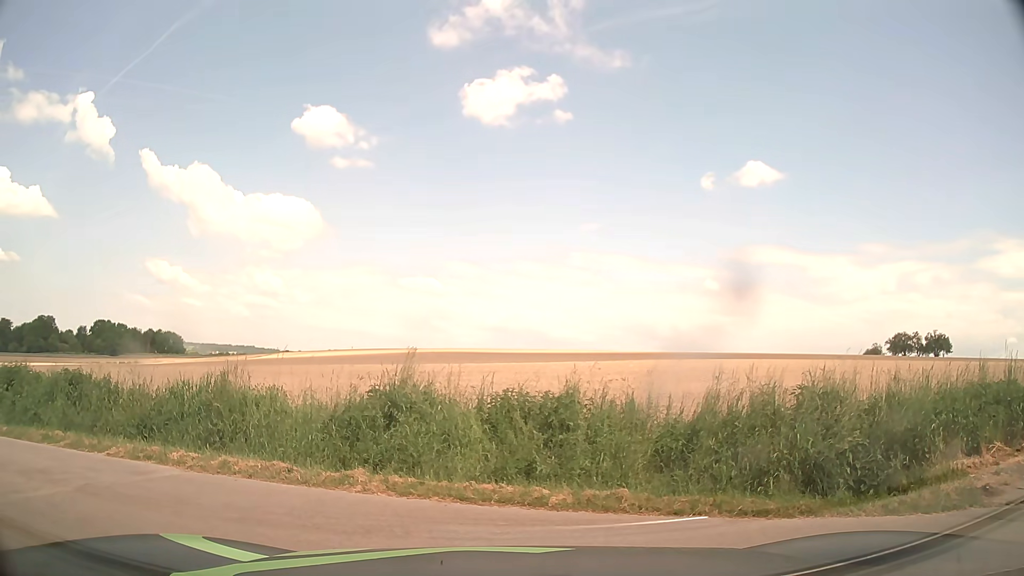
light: Day
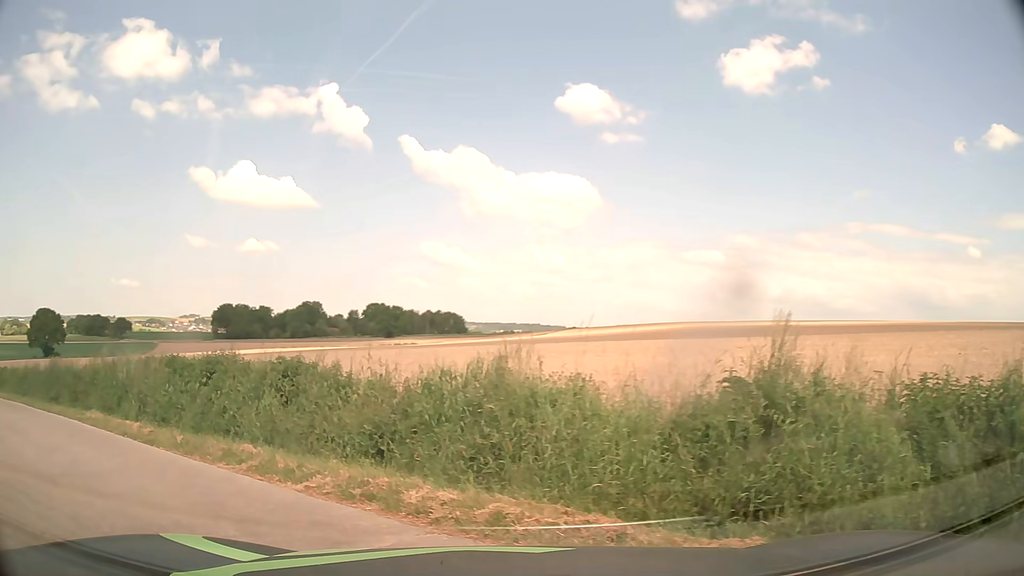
(-0.6, +4.0) m; -23°
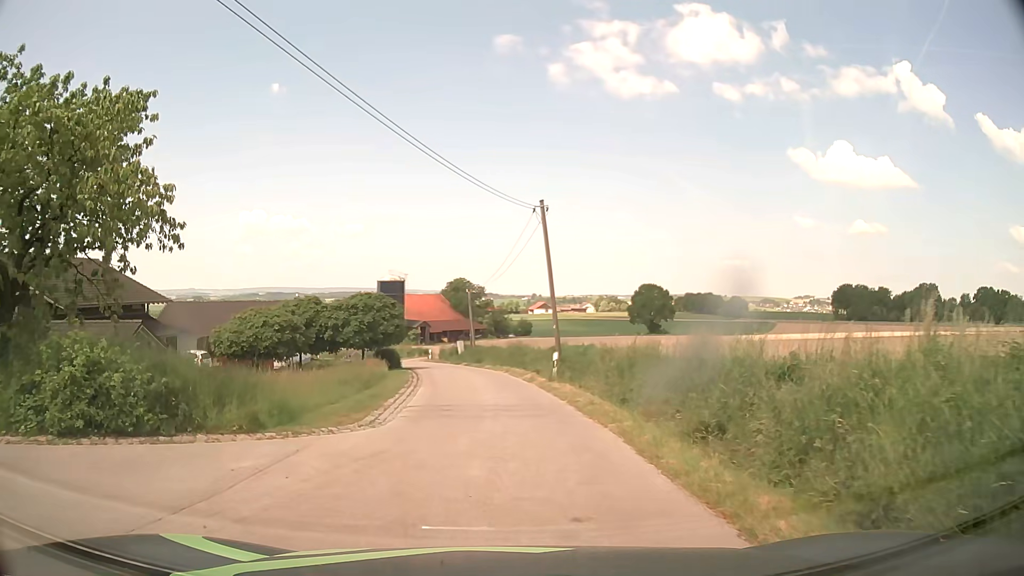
(-8.9, +11.5) m; -54°
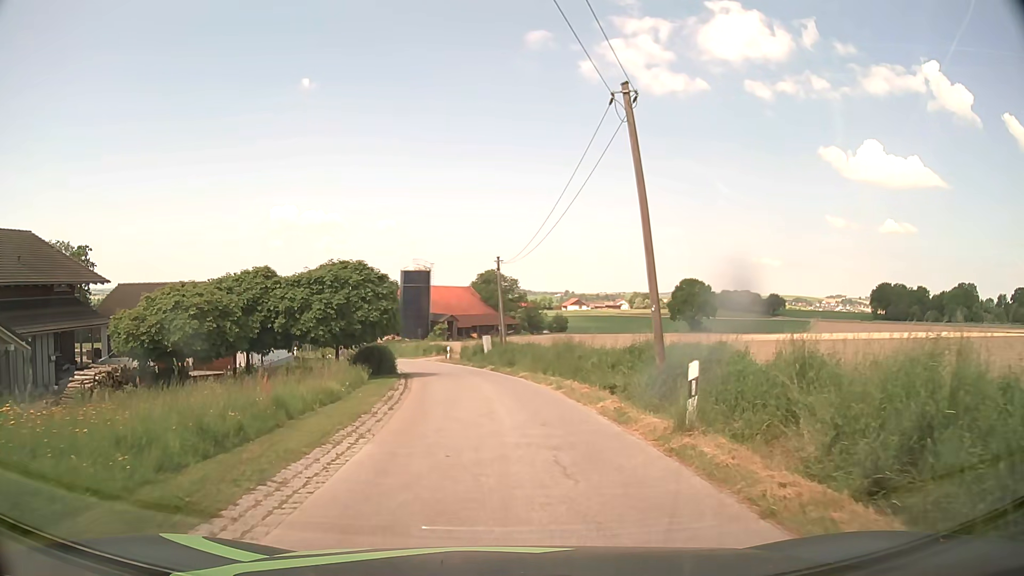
(-0.4, +12.2) m; -4°
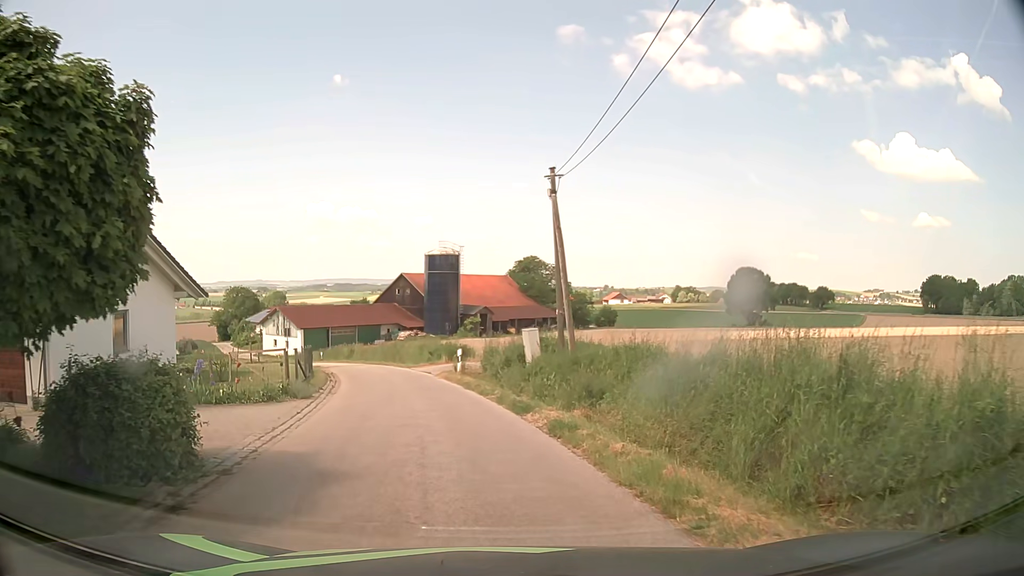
(-0.3, +19.6) m; -2°
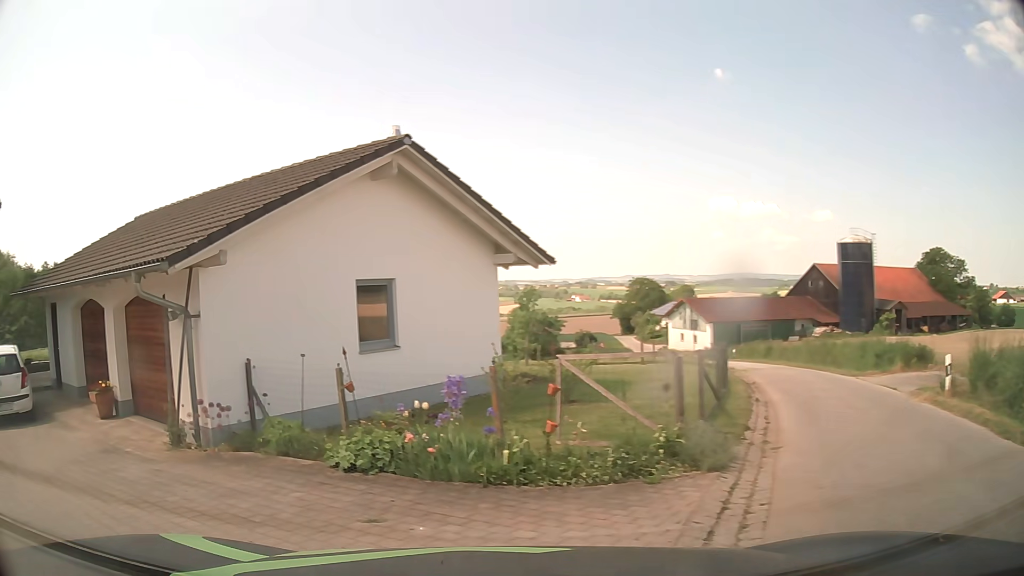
(-1.6, +8.7) m; -32°
